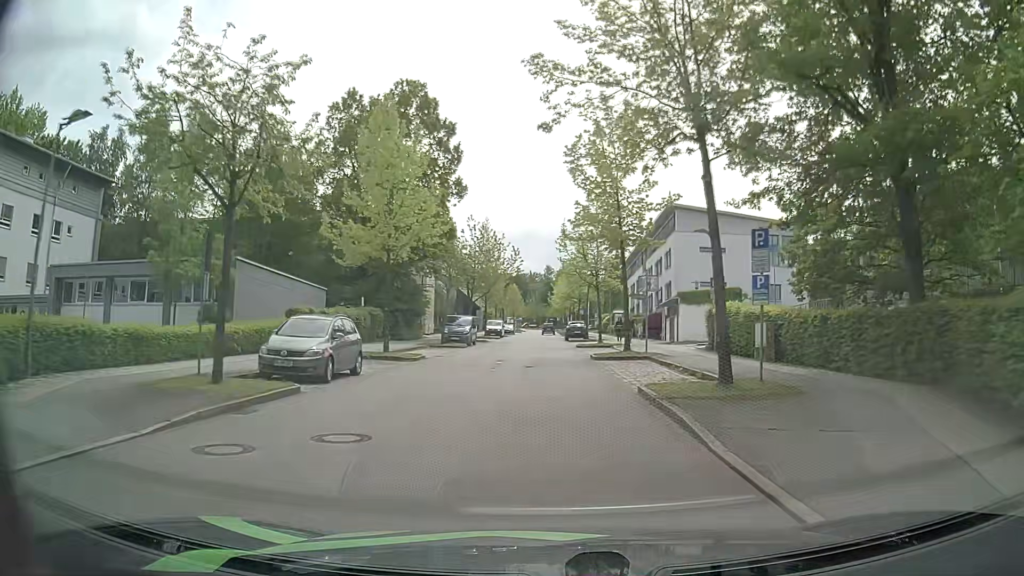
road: residential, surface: asphalt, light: Day
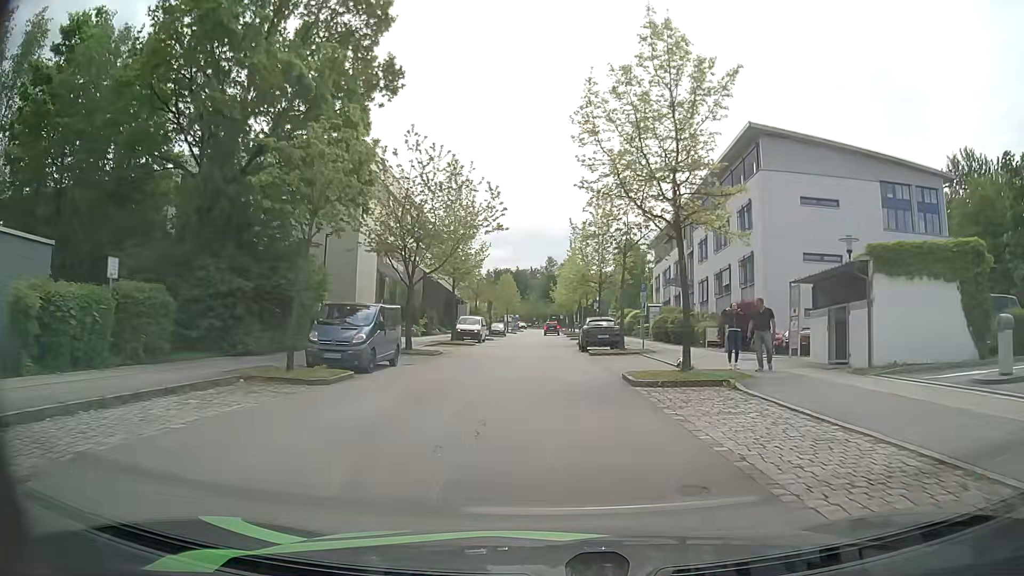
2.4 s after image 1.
(-0.2, +24.6) m; 0°
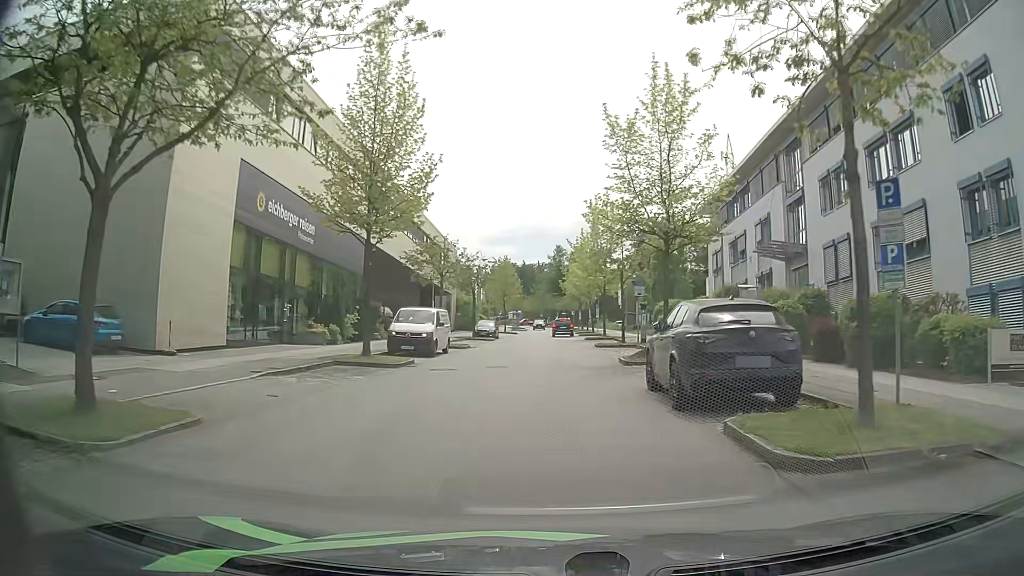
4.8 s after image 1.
(-0.1, +22.5) m; -1°
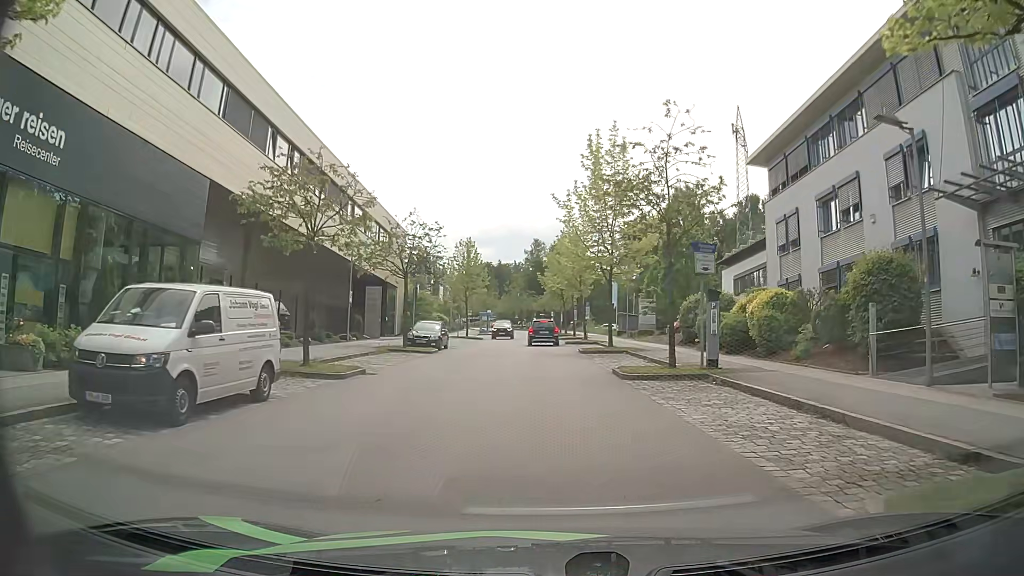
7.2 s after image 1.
(+0.1, +17.7) m; +1°
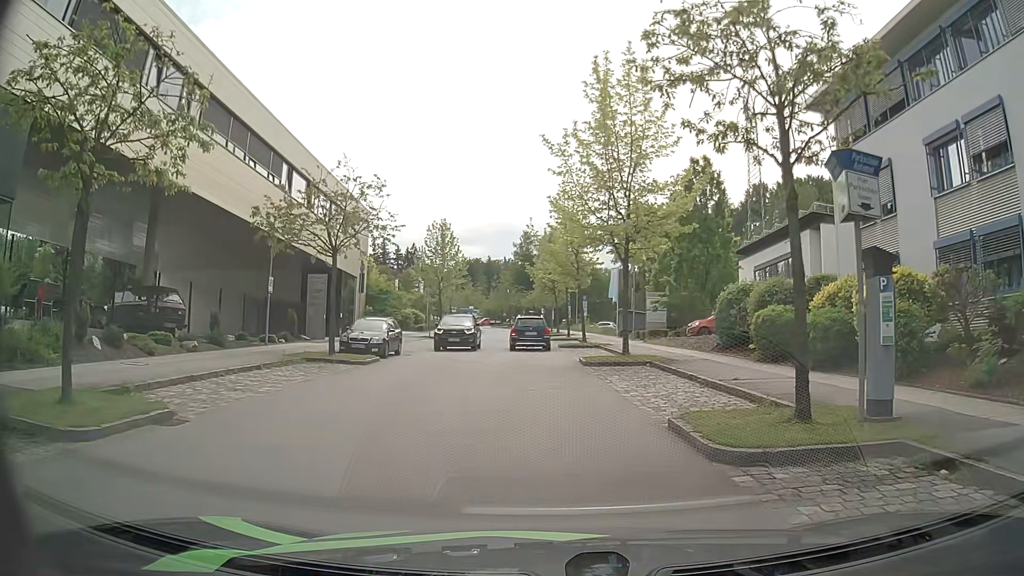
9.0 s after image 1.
(+0.2, +9.4) m; +1°
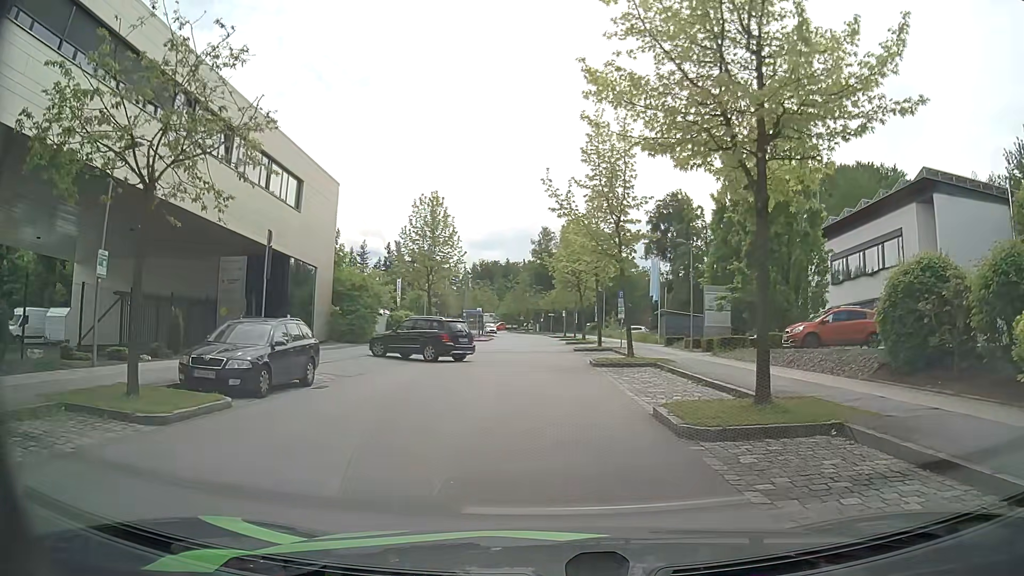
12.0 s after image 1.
(-0.1, +12.4) m; -1°
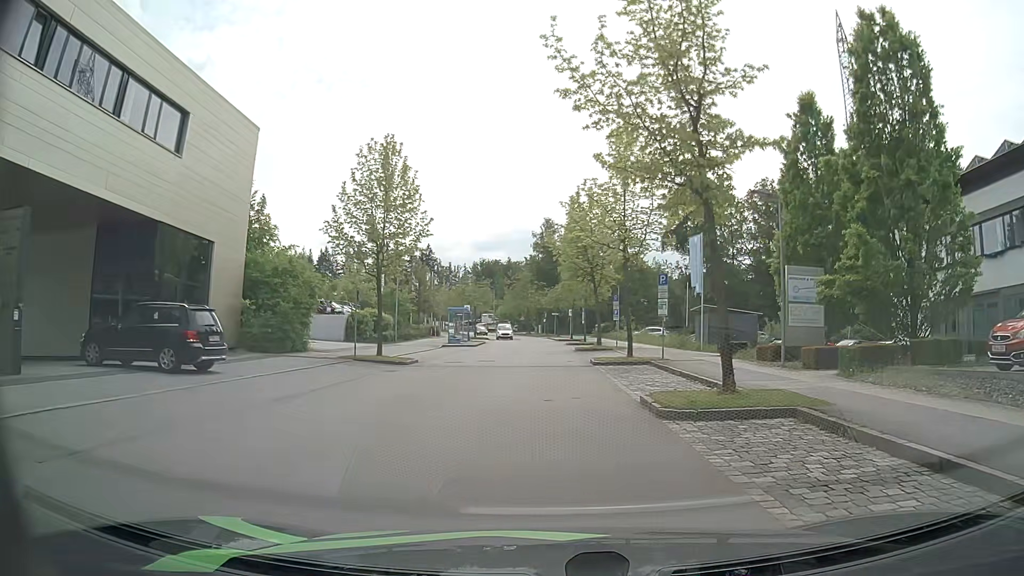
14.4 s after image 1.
(-0.1, +12.4) m; +1°
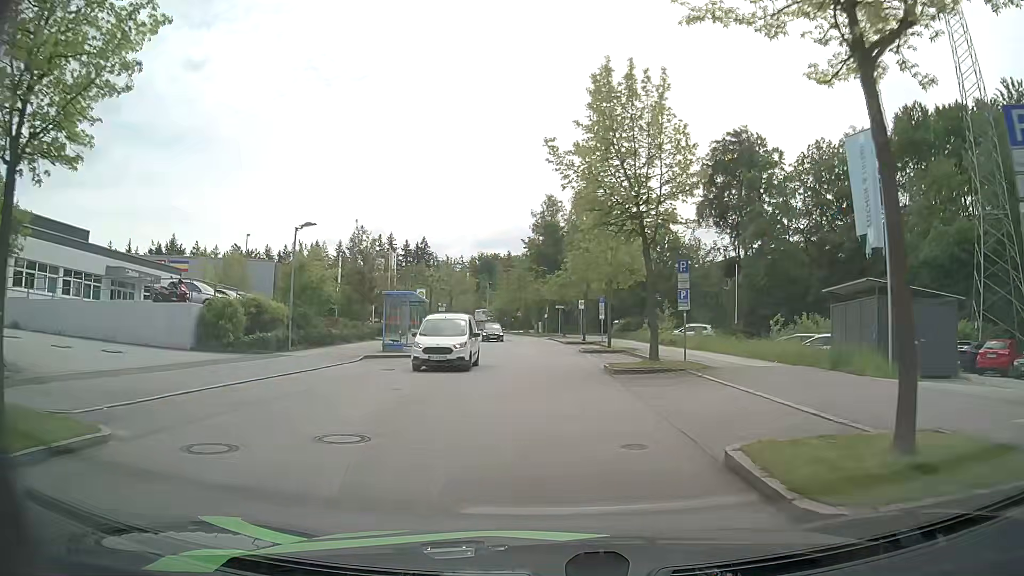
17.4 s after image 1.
(-0.4, +20.1) m; -2°
(0, +10) (0, +20) (0, +30) (0, +40) (-1, +50) (-2, +60) (-3, +70) (-5, +80) (-7, +90) (-9, +99) m
